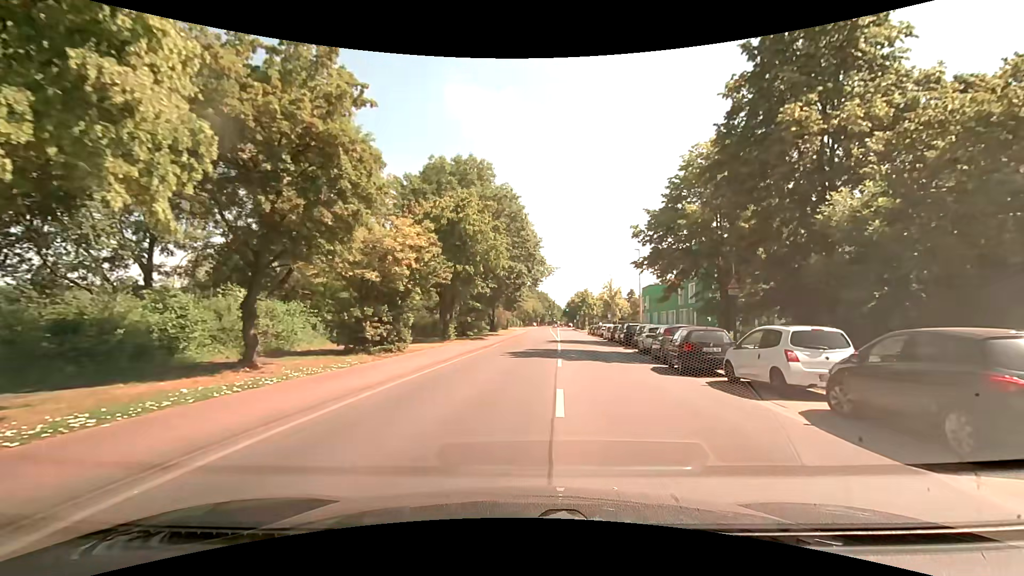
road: tertiary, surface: asphalt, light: Day
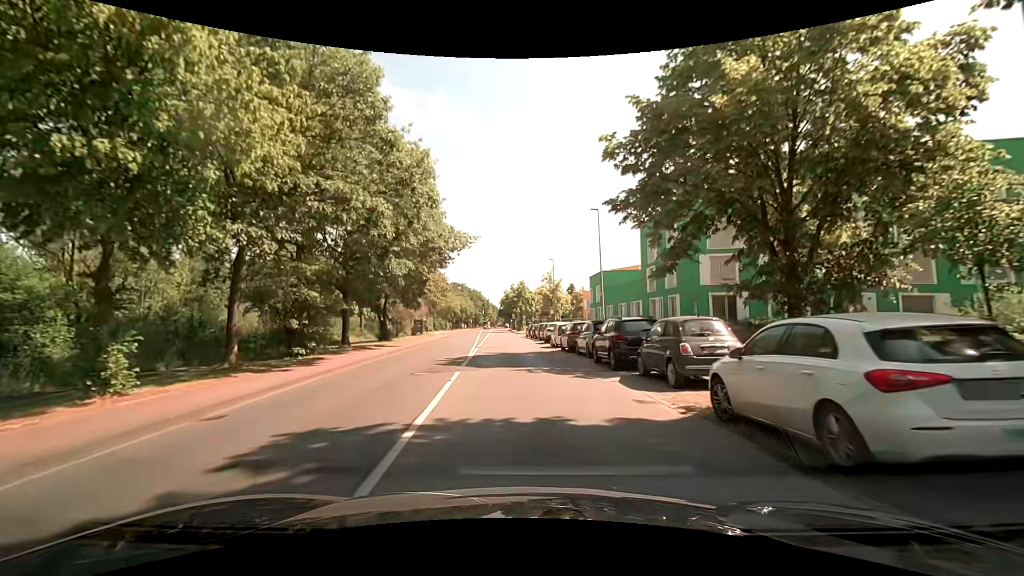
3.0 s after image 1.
(+2.4, +21.2) m; +7°
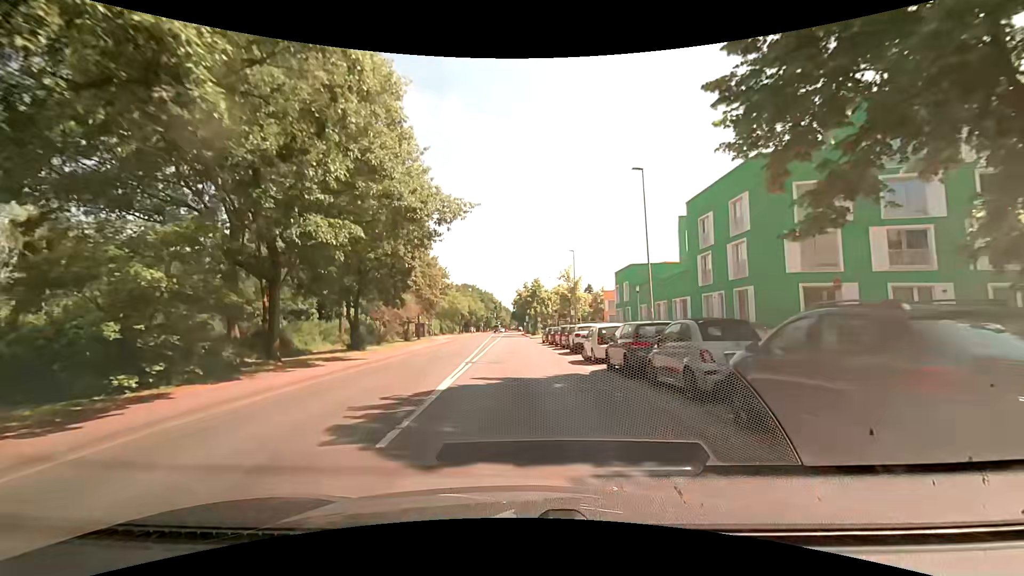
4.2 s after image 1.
(-0.2, +11.0) m; -2°
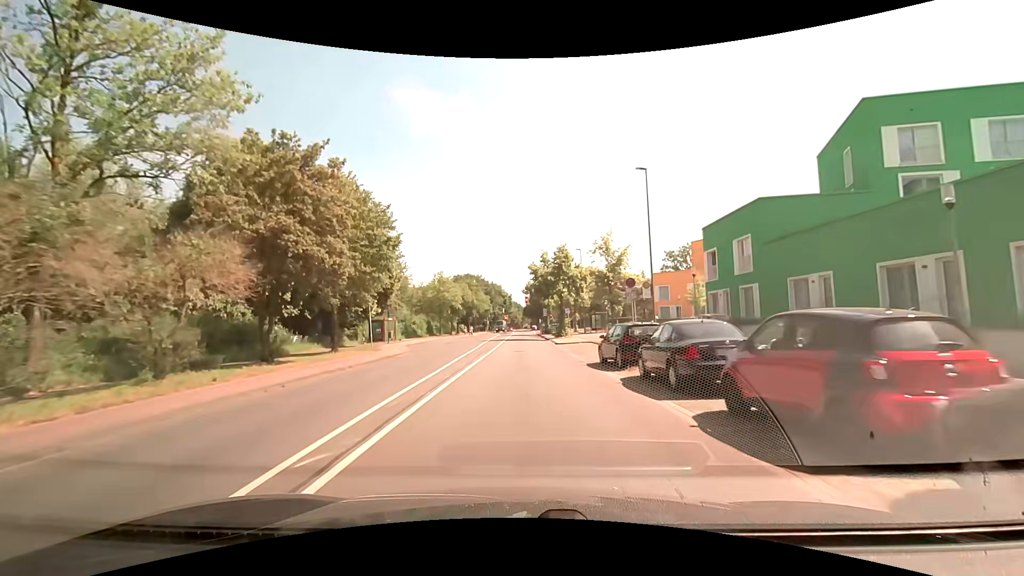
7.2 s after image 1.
(-0.3, +31.0) m; -2°
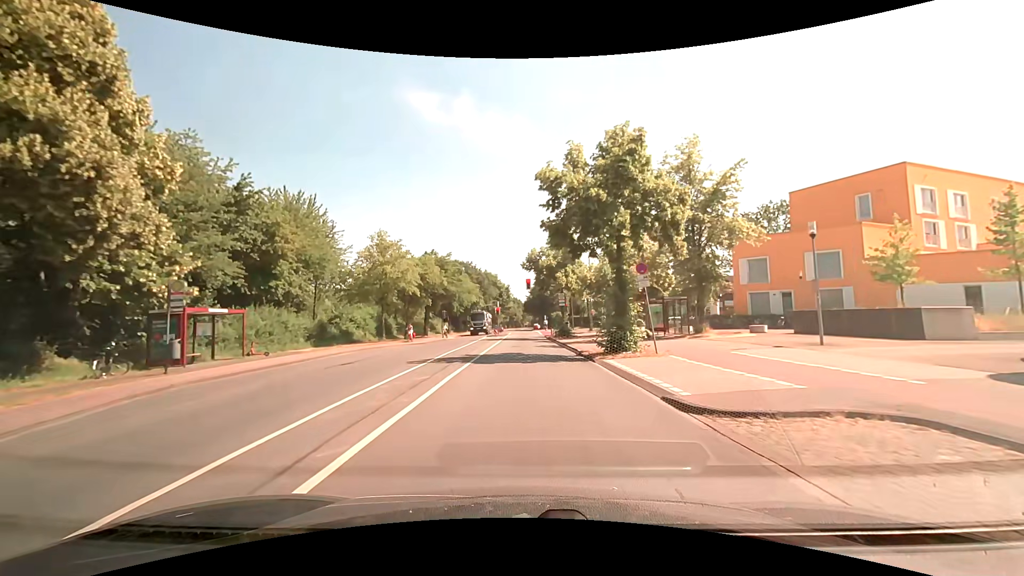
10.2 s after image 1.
(+0.3, +30.4) m; 0°
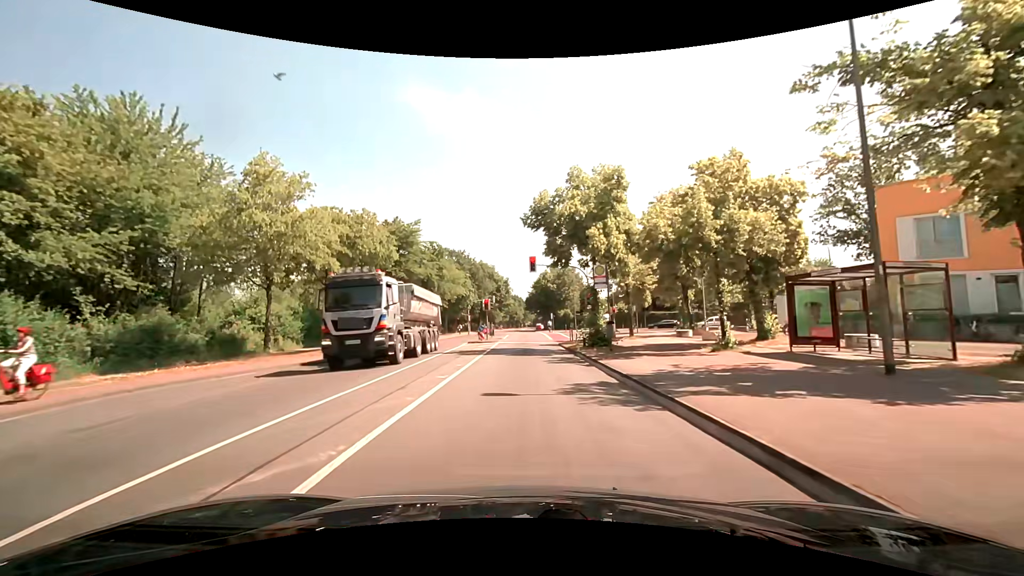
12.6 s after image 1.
(0.0, +19.5) m; 0°
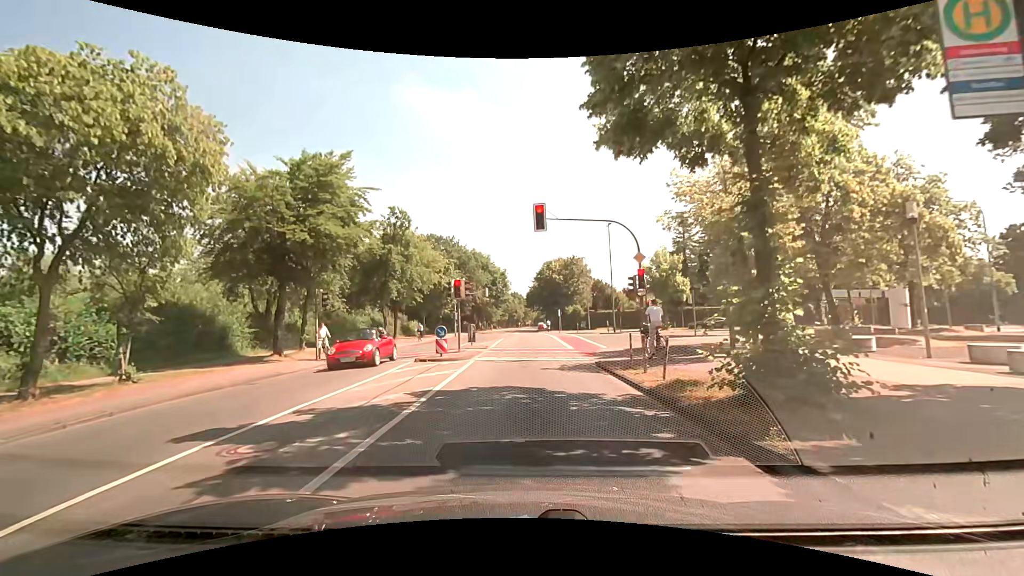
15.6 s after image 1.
(-0.1, +17.2) m; 0°
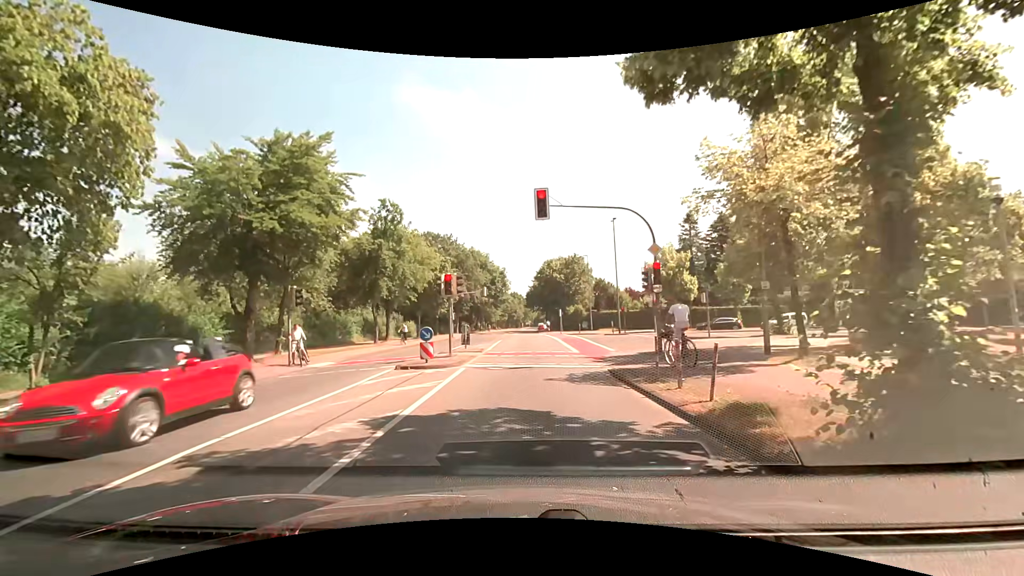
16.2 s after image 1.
(0.0, +2.6) m; +1°
